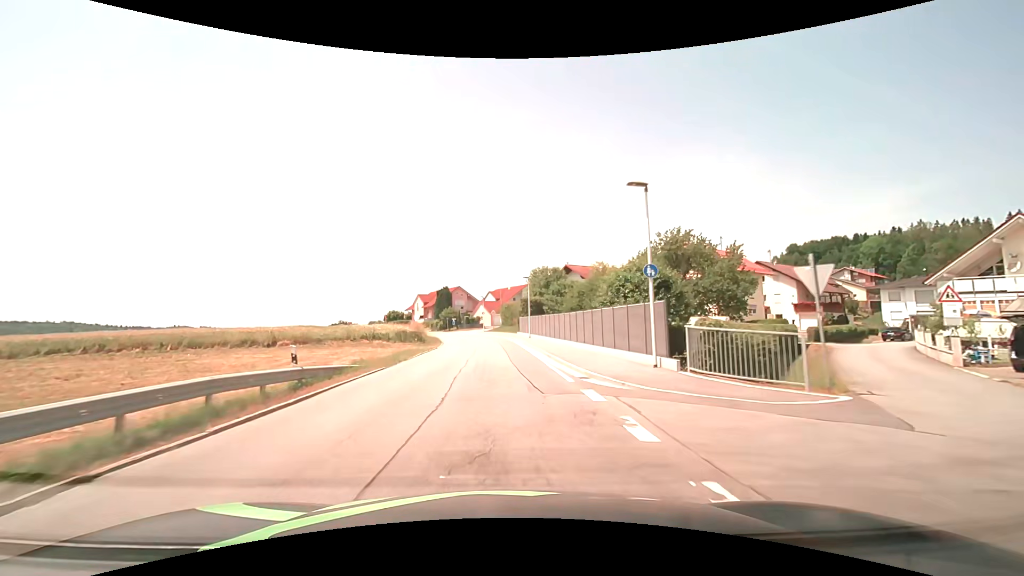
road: secondary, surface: asphalt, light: Day
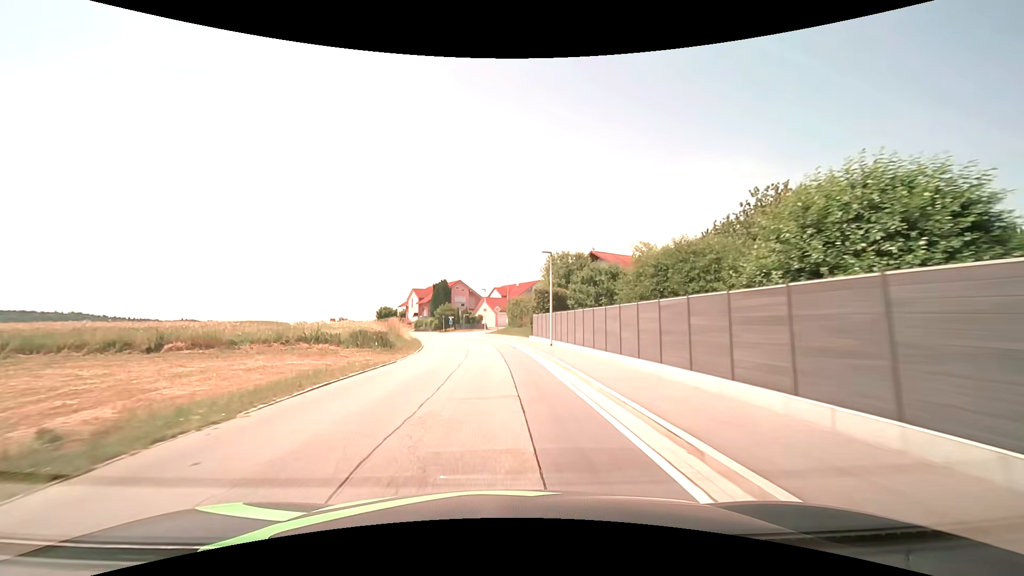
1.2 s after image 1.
(-0.1, +15.8) m; -1°
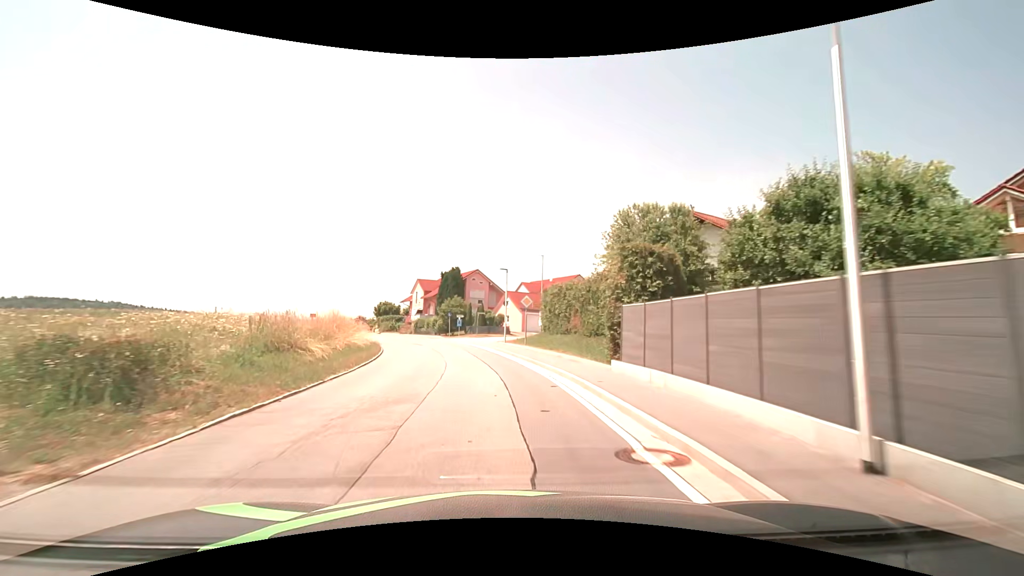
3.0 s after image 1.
(-0.5, +23.5) m; -3°
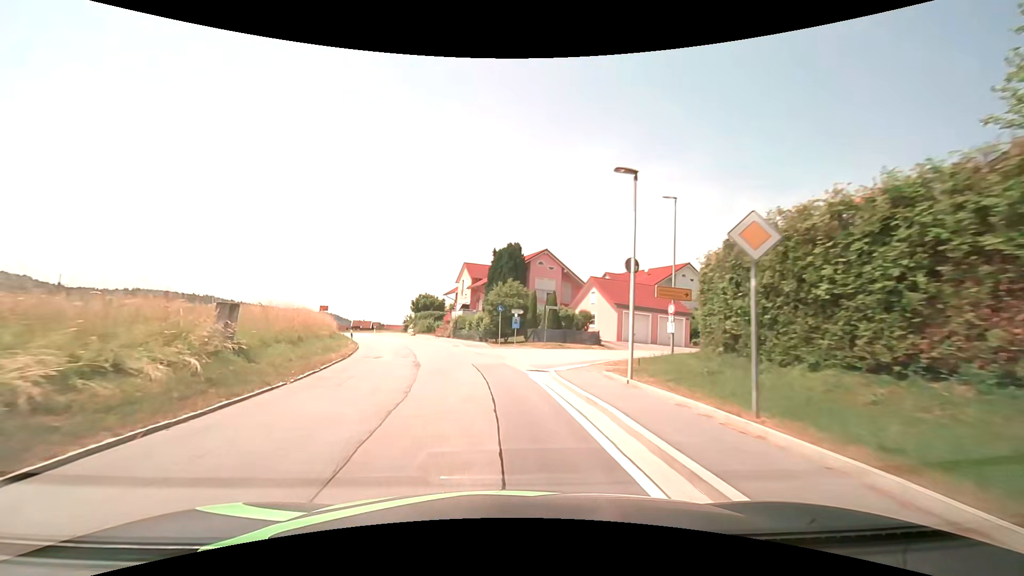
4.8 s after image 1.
(-1.3, +23.0) m; -8°
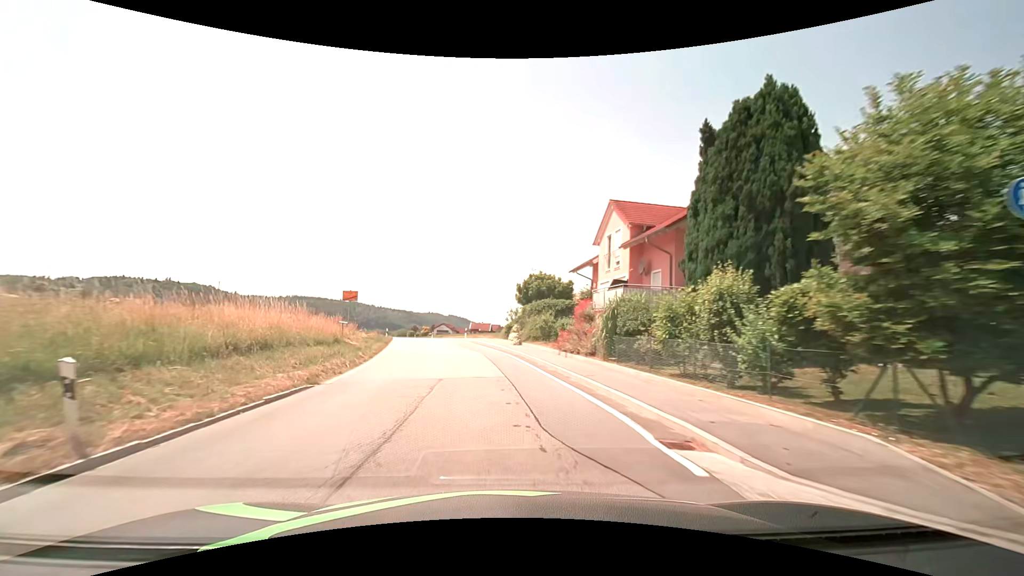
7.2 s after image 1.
(-3.7, +29.6) m; -14°
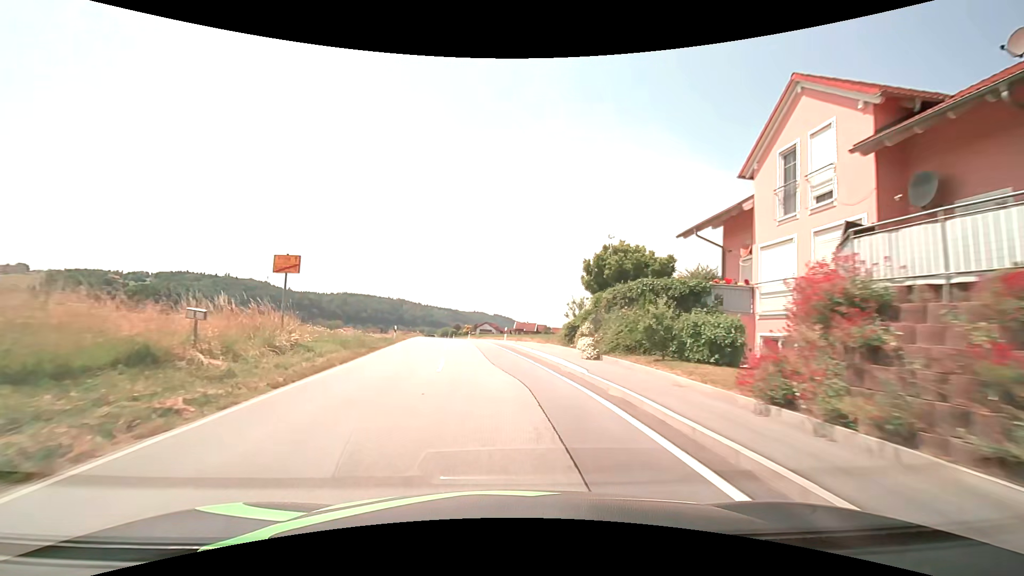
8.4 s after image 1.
(-0.7, +14.8) m; -5°
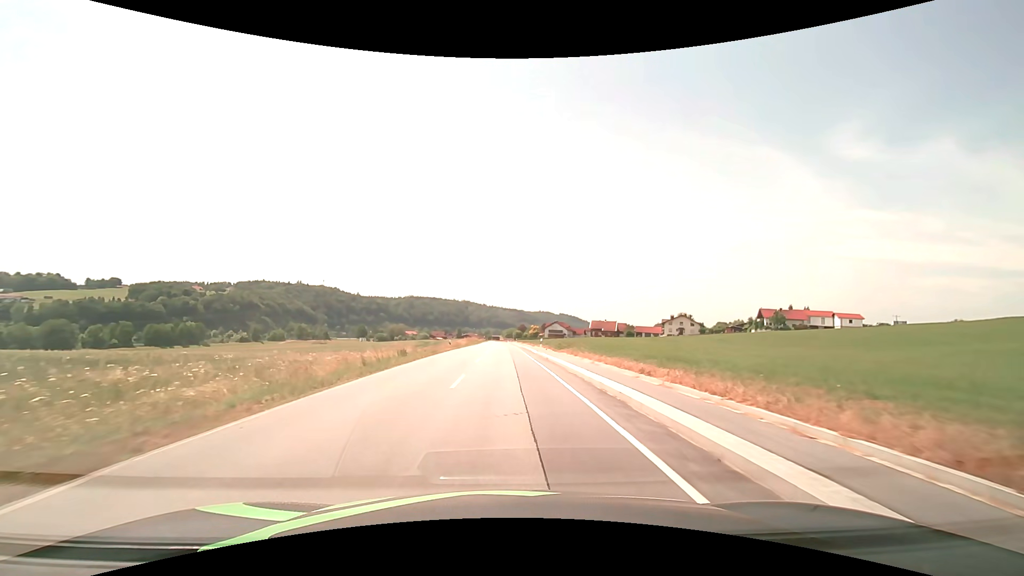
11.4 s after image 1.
(-3.0, +37.5) m; -7°
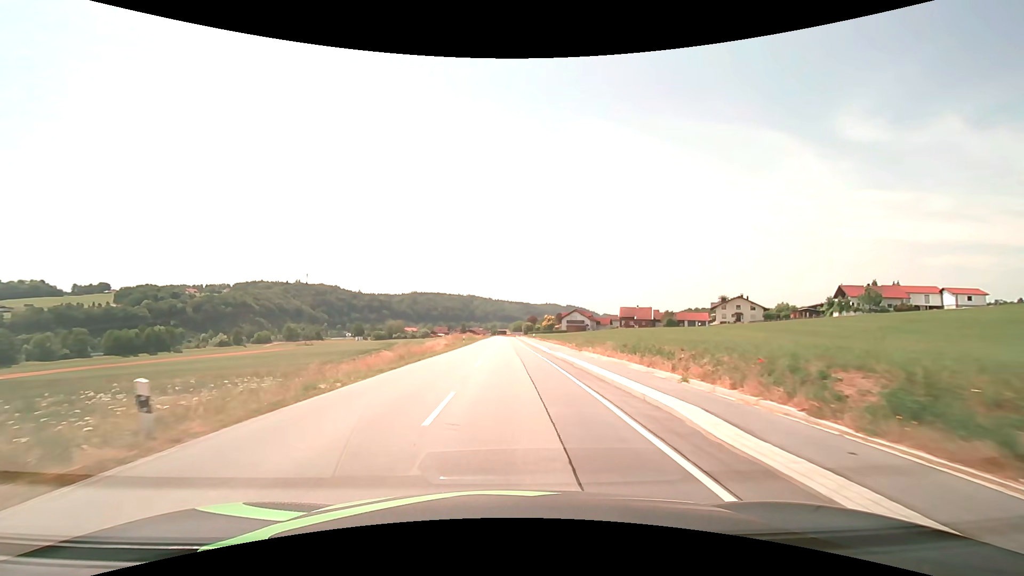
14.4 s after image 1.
(-0.4, +41.2) m; -1°
(0, +10) (0, +20) (0, +30) (0, +40) (0, +50) (0, +60) (0, +70) (0, +80) (0, +90) (0, +100) m
